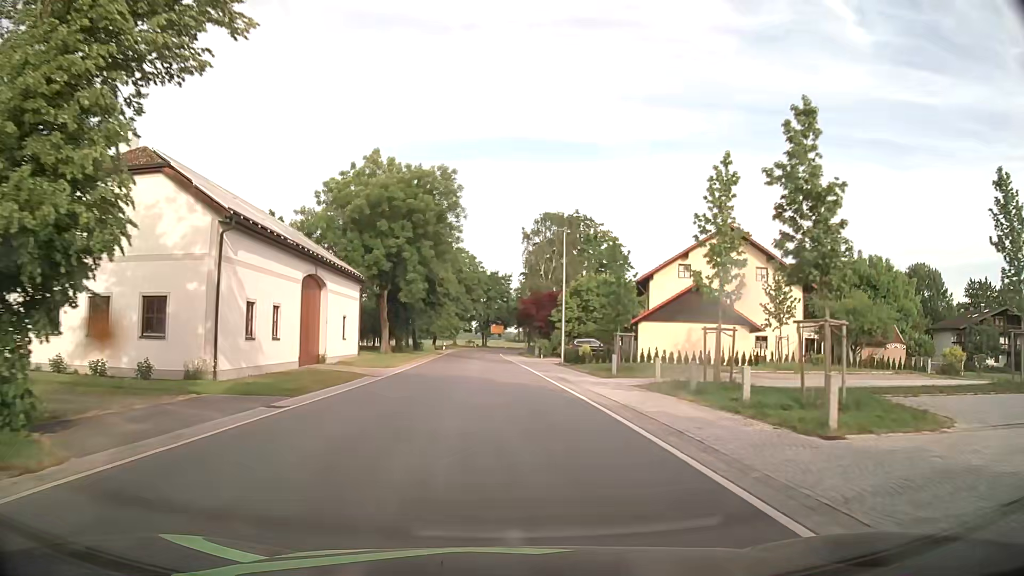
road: secondary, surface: asphalt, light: Day
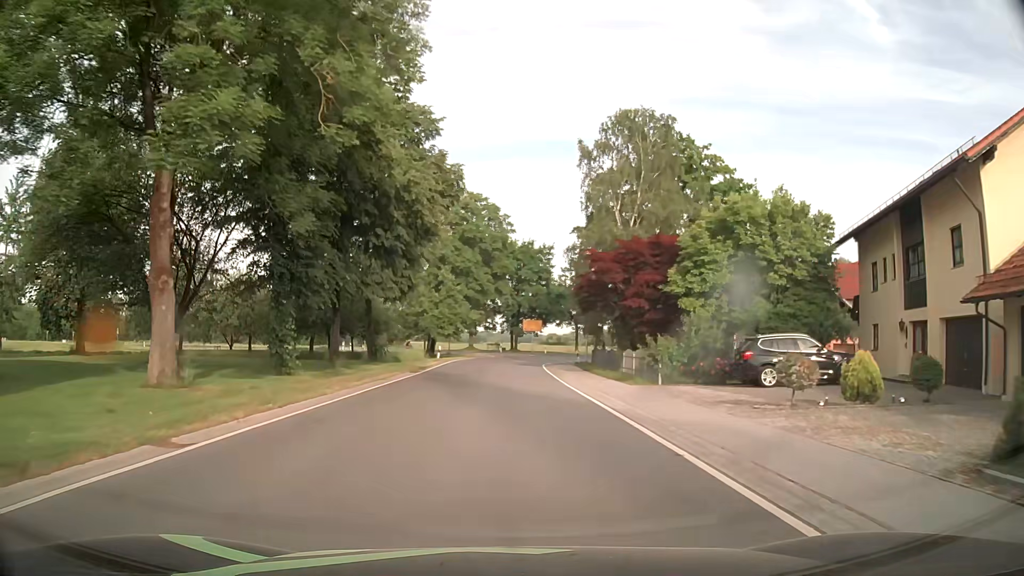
(-0.9, +37.9) m; -2°
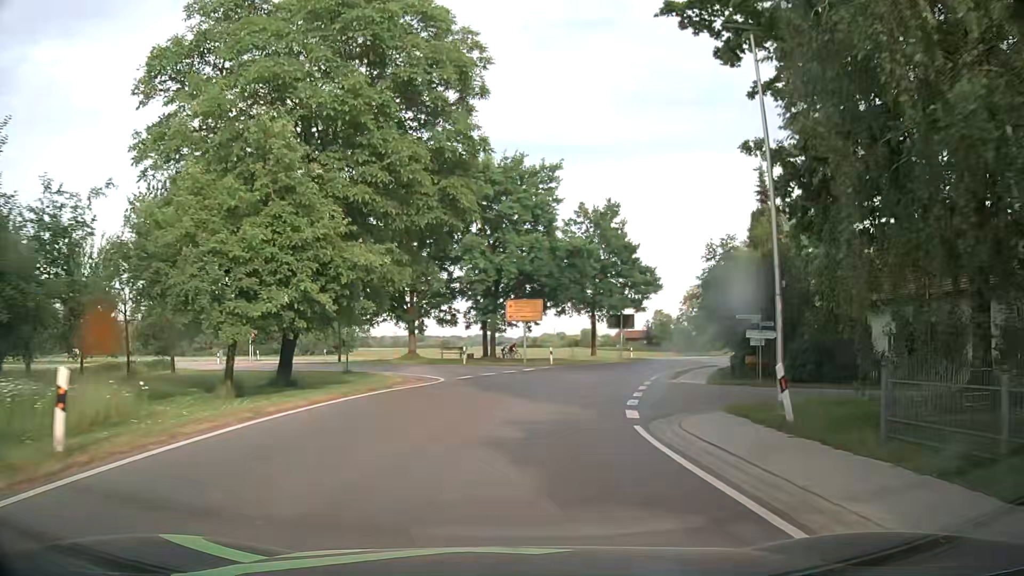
(0.0, +38.1) m; +2°
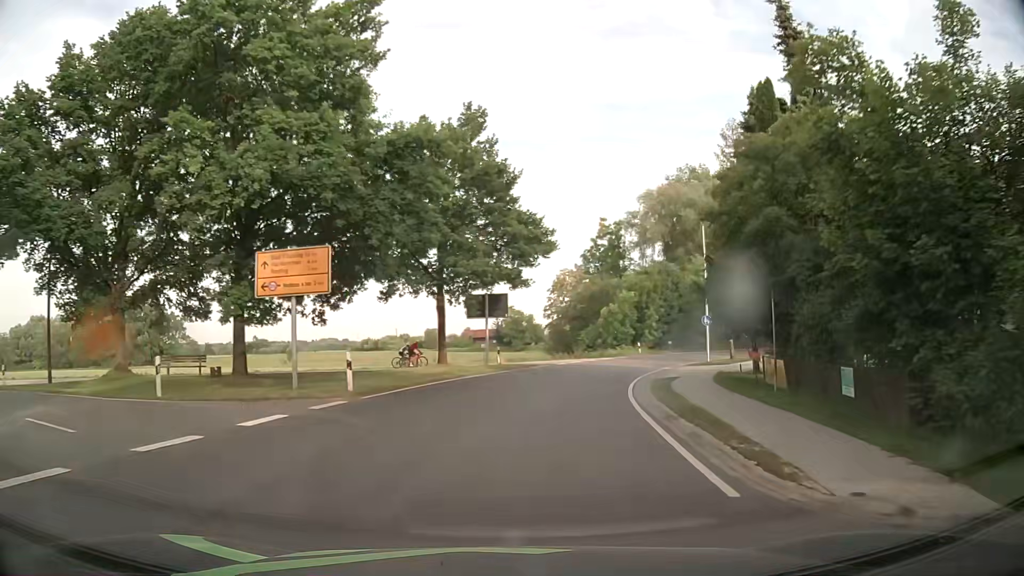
(+2.5, +22.5) m; +14°
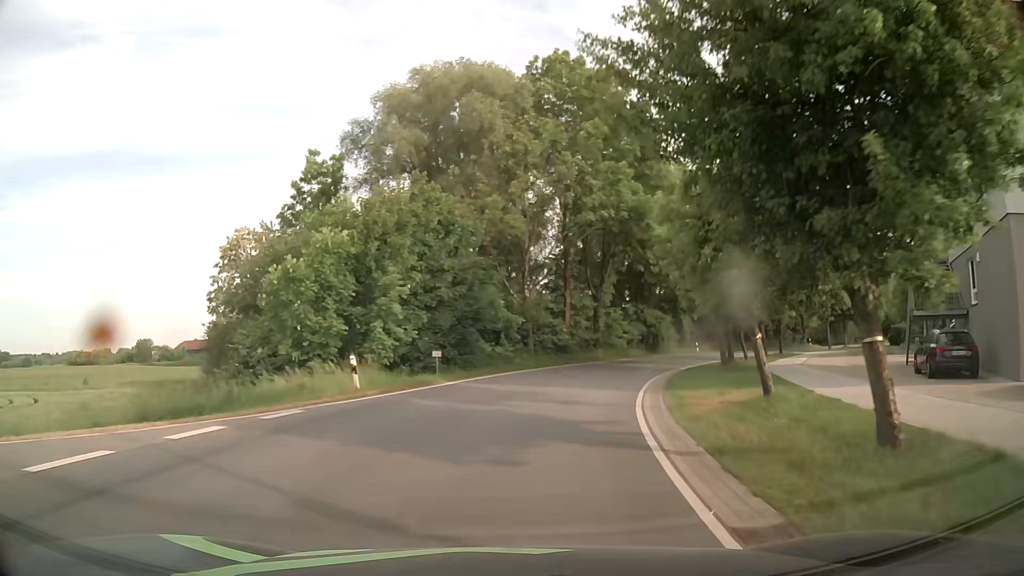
(+7.0, +37.1) m; +22°
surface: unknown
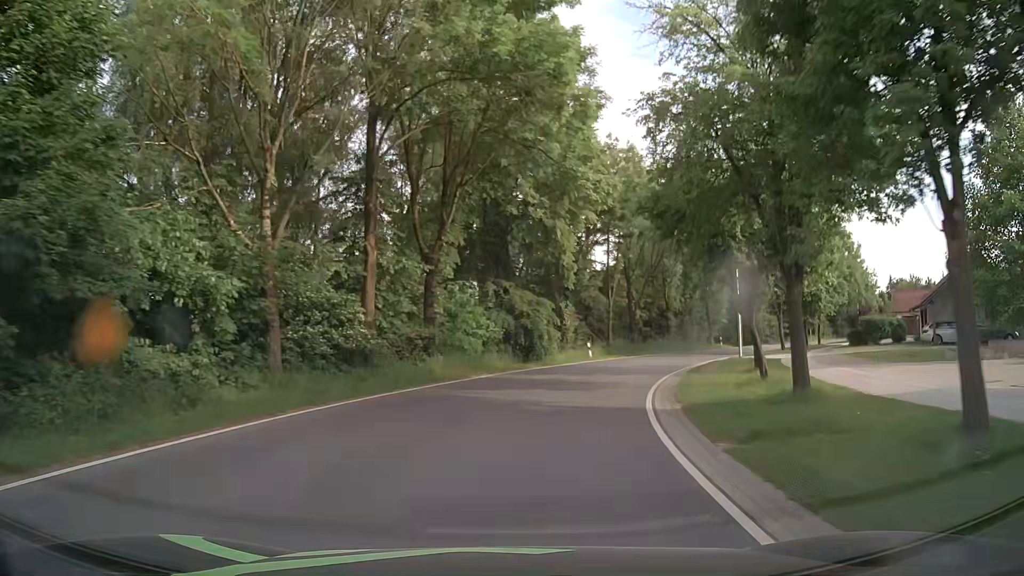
(+2.7, +22.6) m; +14°
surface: asphalt
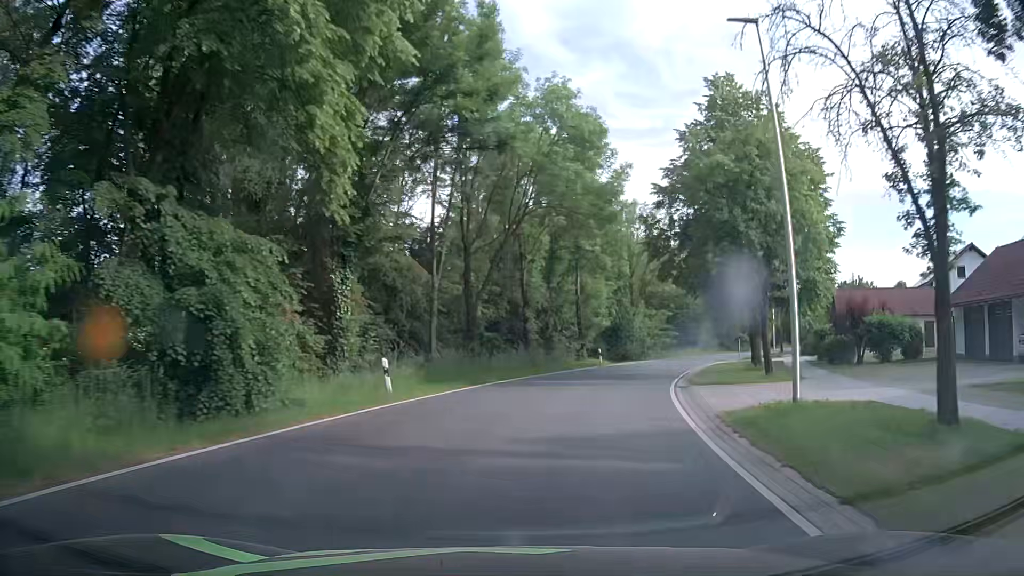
(+2.9, +22.5) m; +14°
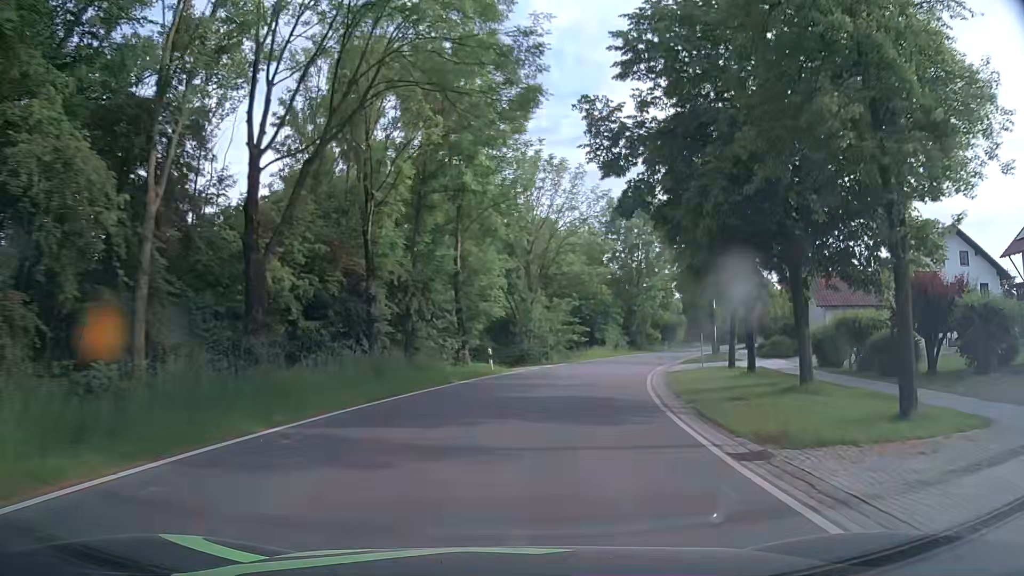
(+1.7, +15.1) m; +11°
(+1, +10) (+2, +20) (+4, +30) (+7, +39) (+11, +48) (+15, +58) (+19, +67) (+24, +76) (+29, +84) (+34, +93) m
